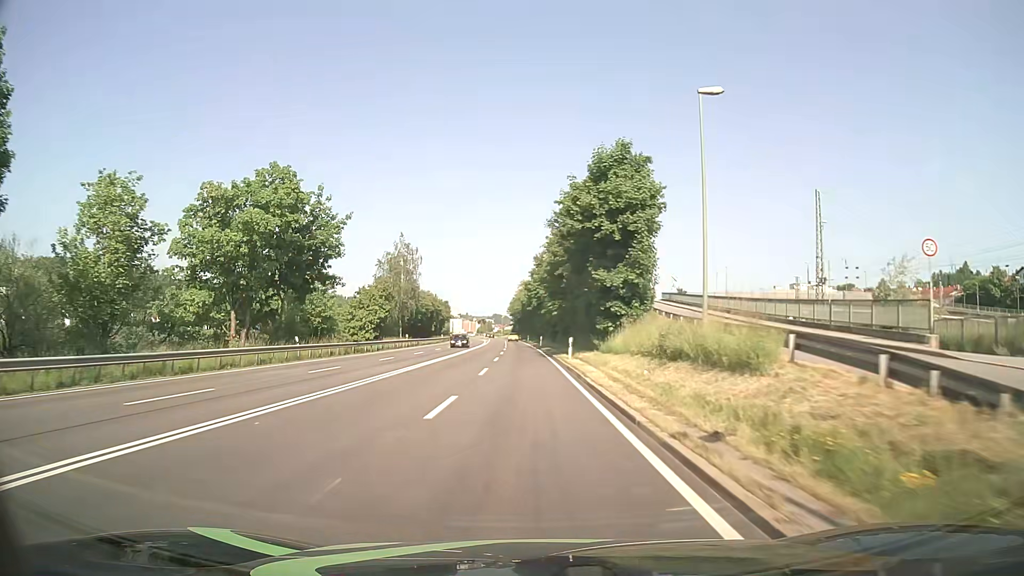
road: primary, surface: asphalt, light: Day
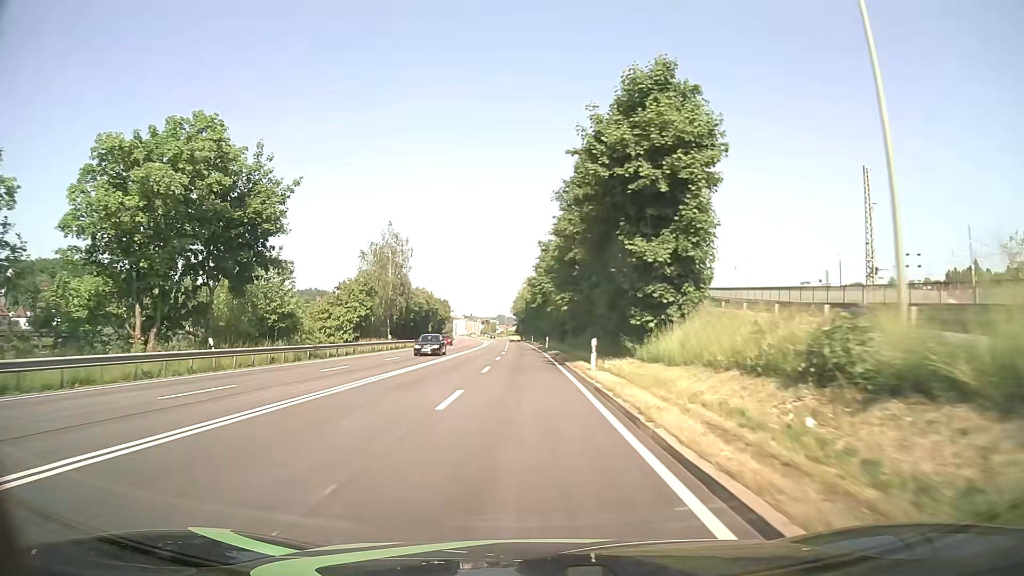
(0.0, +10.7) m; 0°
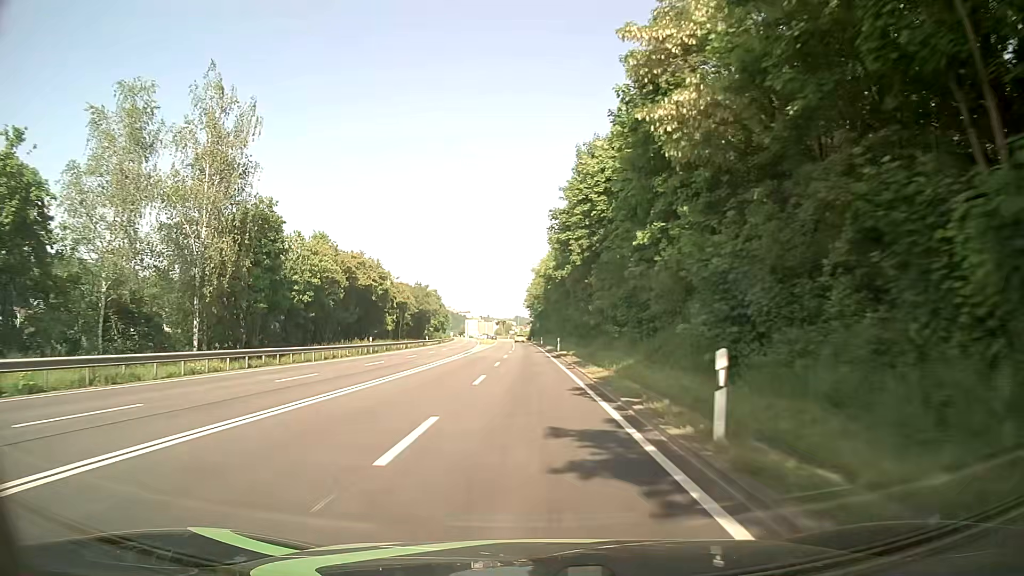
(-1.0, +53.6) m; -1°
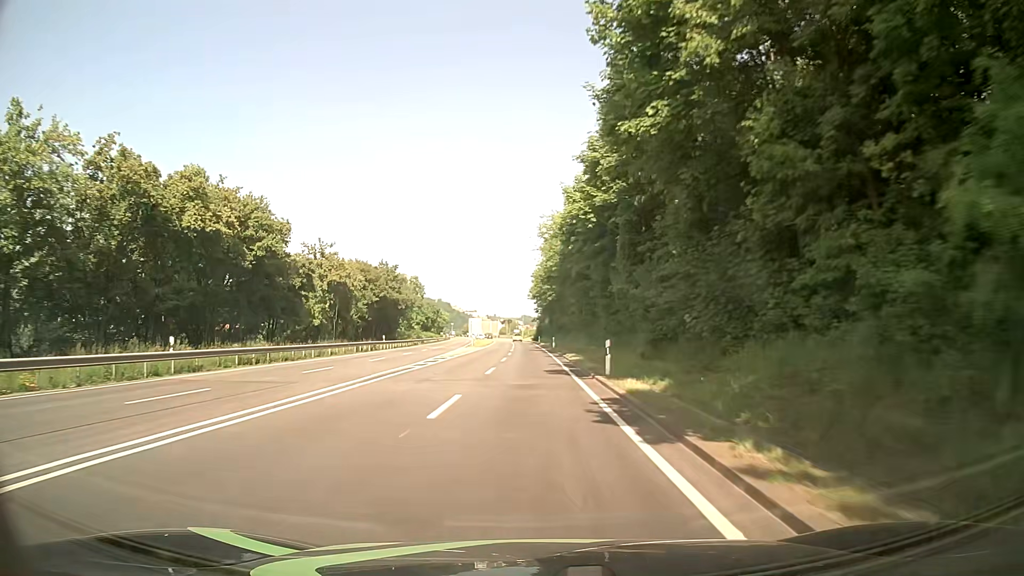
(-0.4, +32.2) m; -1°
(0, +10) (0, +20) (0, +30) (0, +40) (-1, +50) (-1, +60) (-1, +70) (-1, +80) (-1, +90) (-2, +100) m
